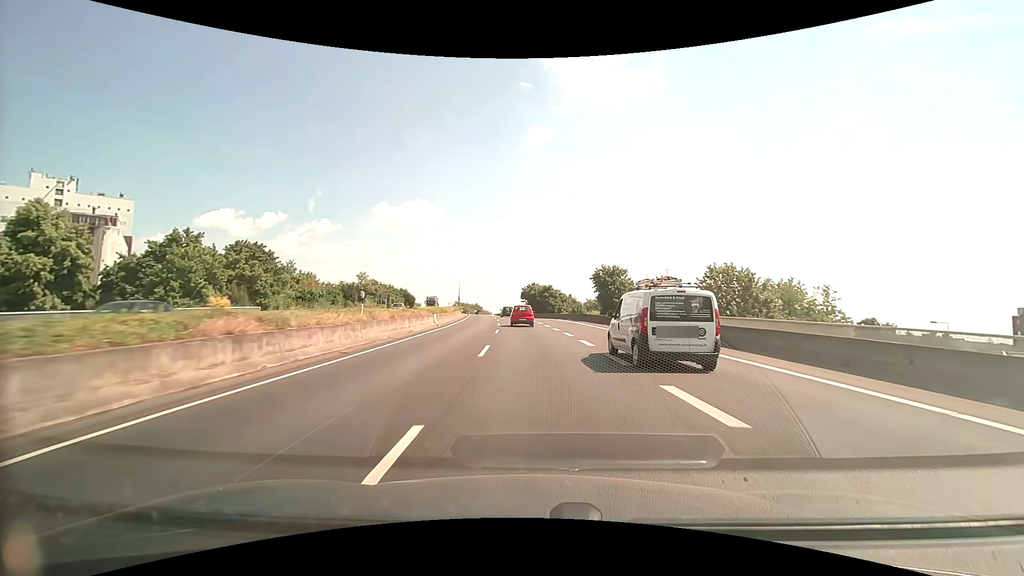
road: trunk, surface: asphalt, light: Day
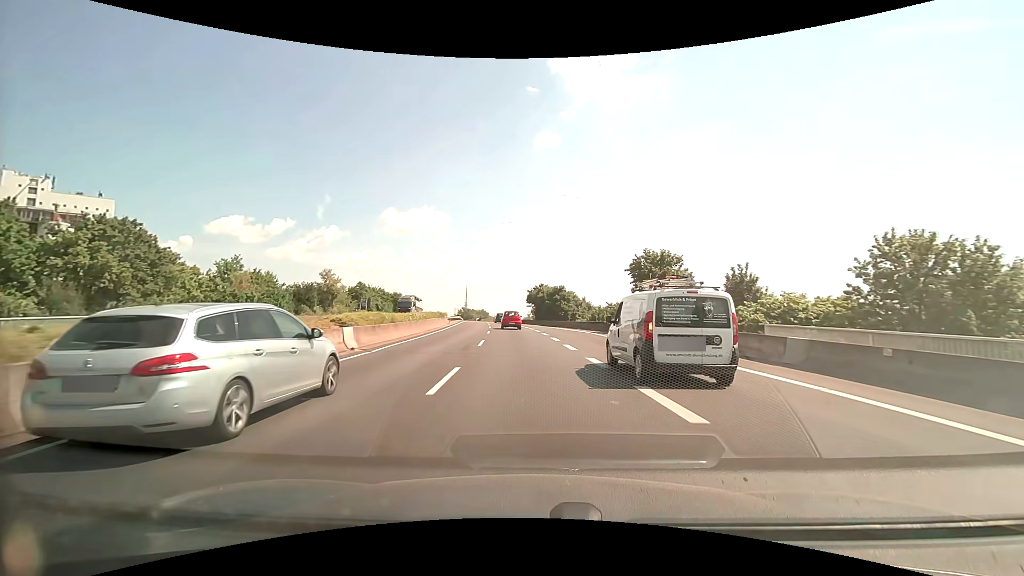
(-0.1, +17.4) m; 0°
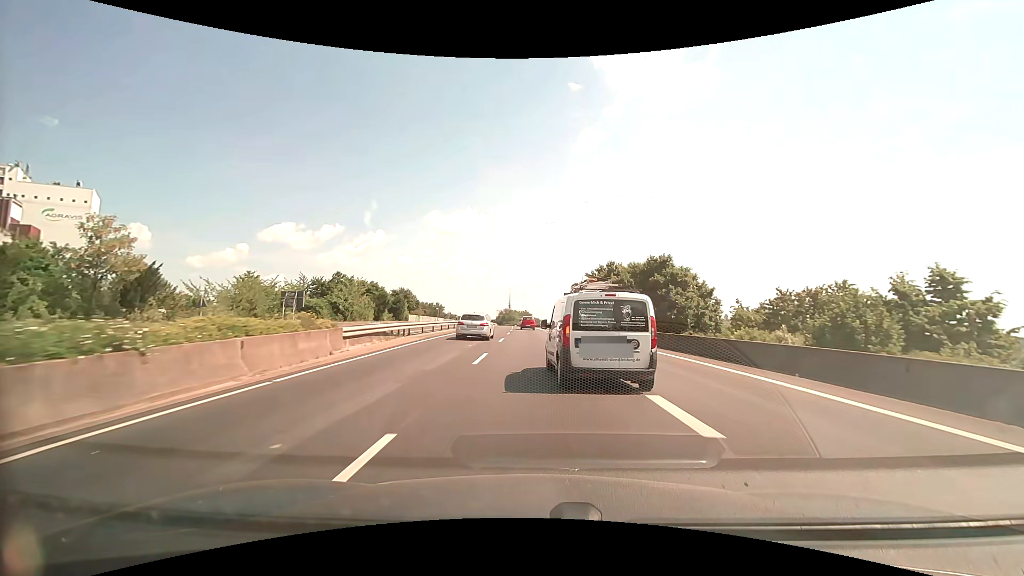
(-2.2, +43.1) m; -5°
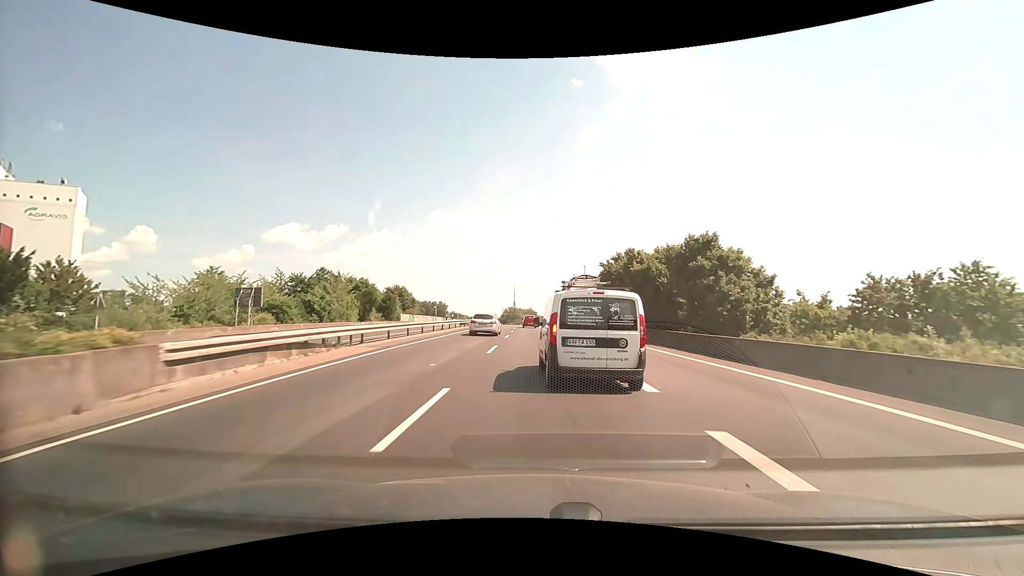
(0.0, +8.9) m; 0°
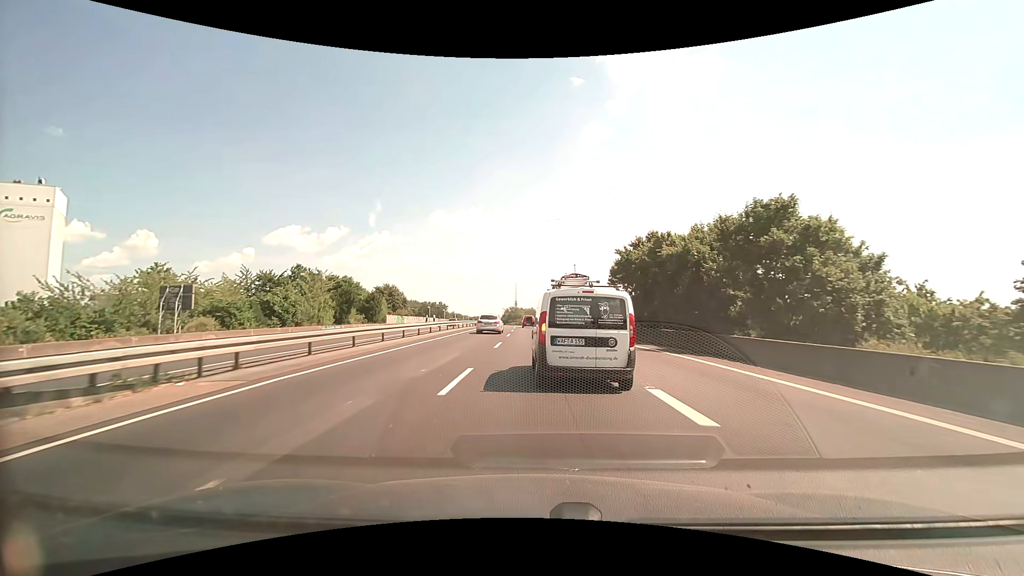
(0.0, +8.8) m; 0°
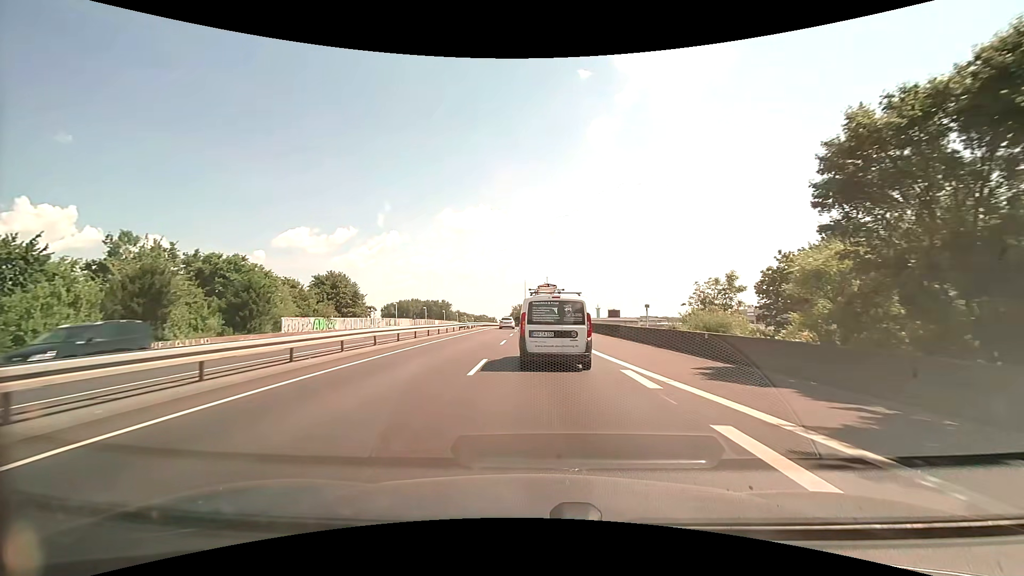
(-0.4, +33.4) m; -1°
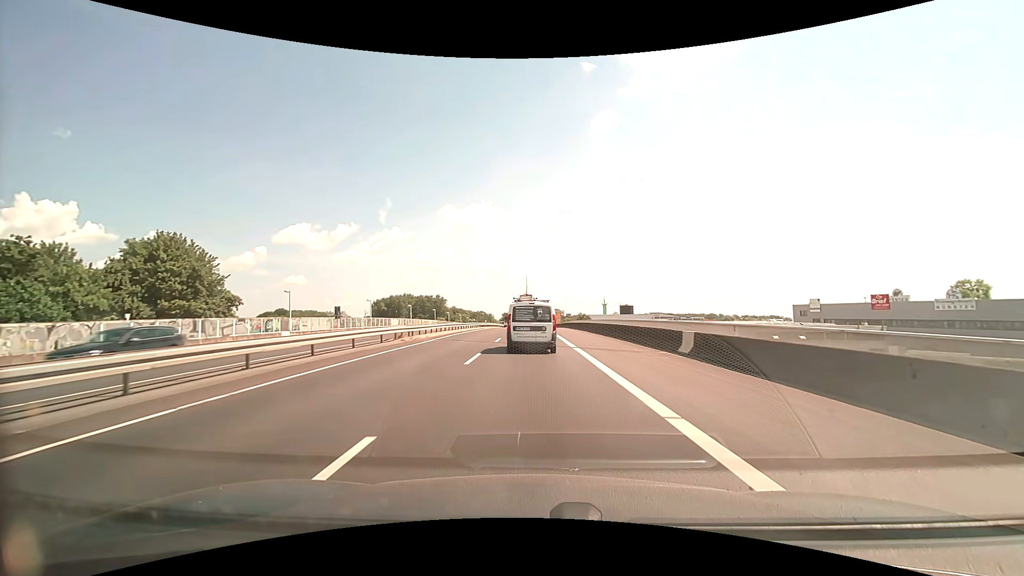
(0.0, +33.8) m; 0°
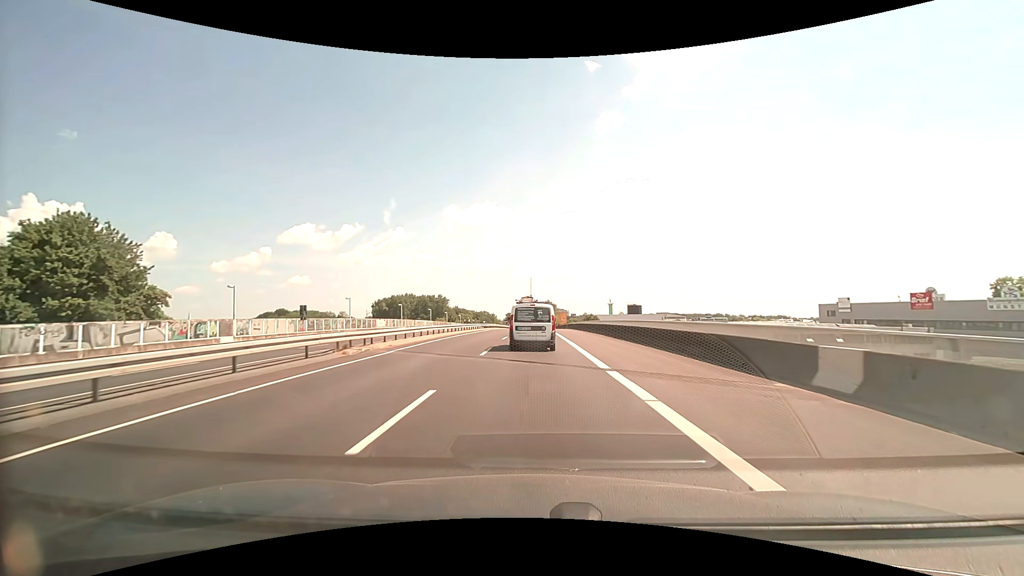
(0.0, +8.8) m; 0°
(0, +10) (0, +20) (0, +30) (0, +40) (0, +50) (0, +60) (0, +70) (0, +80) (0, +90) (0, +100) m
